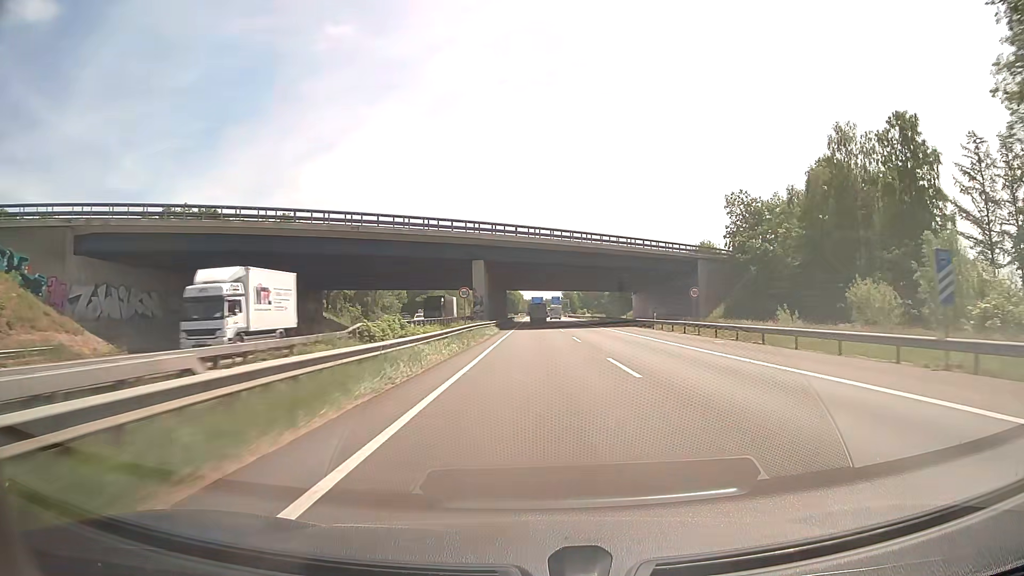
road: motorway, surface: asphalt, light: Day
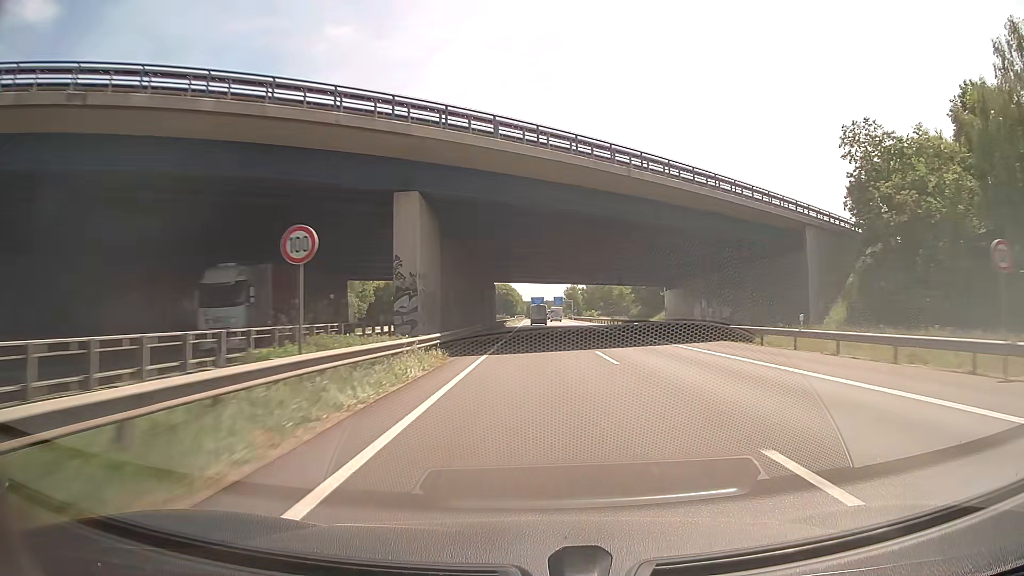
(-0.1, +31.9) m; 0°
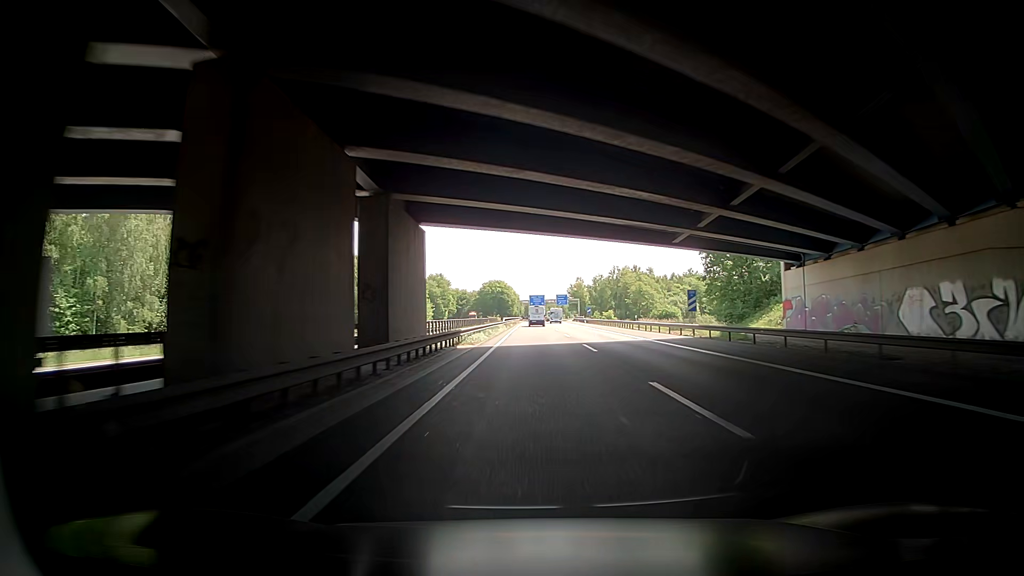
(+0.1, +47.4) m; +1°
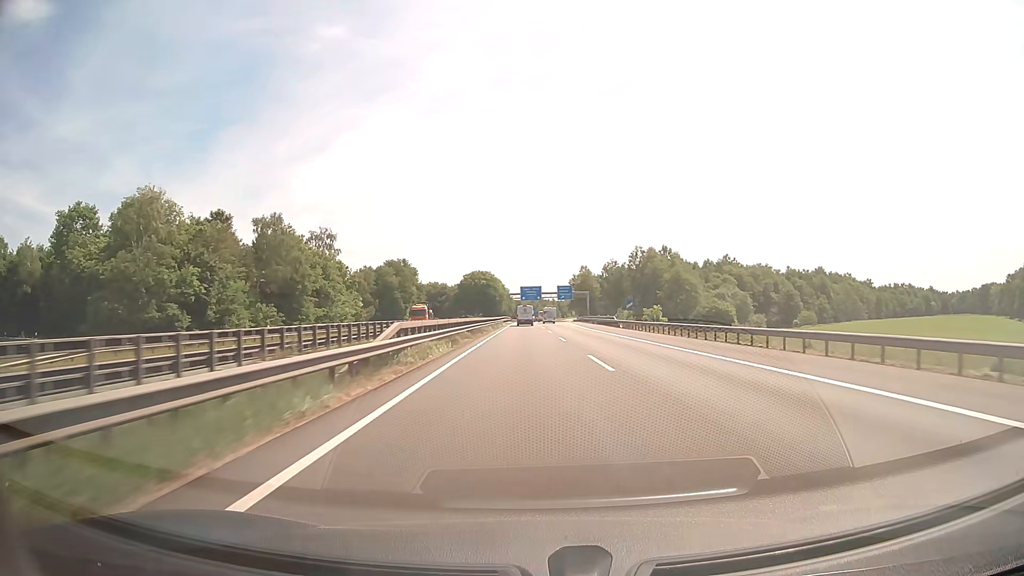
(-1.2, +63.1) m; 0°
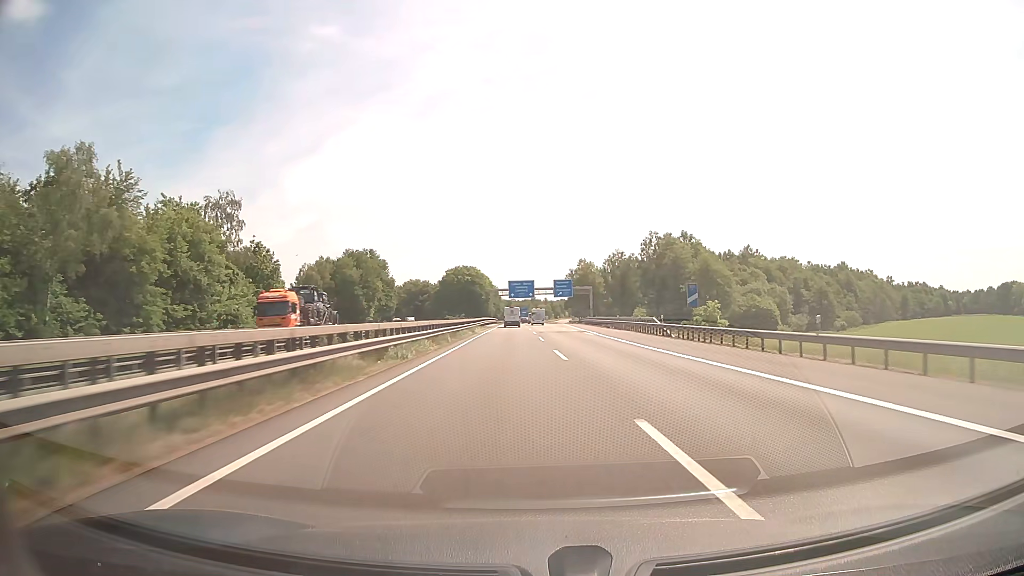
(+0.2, +31.6) m; +1°
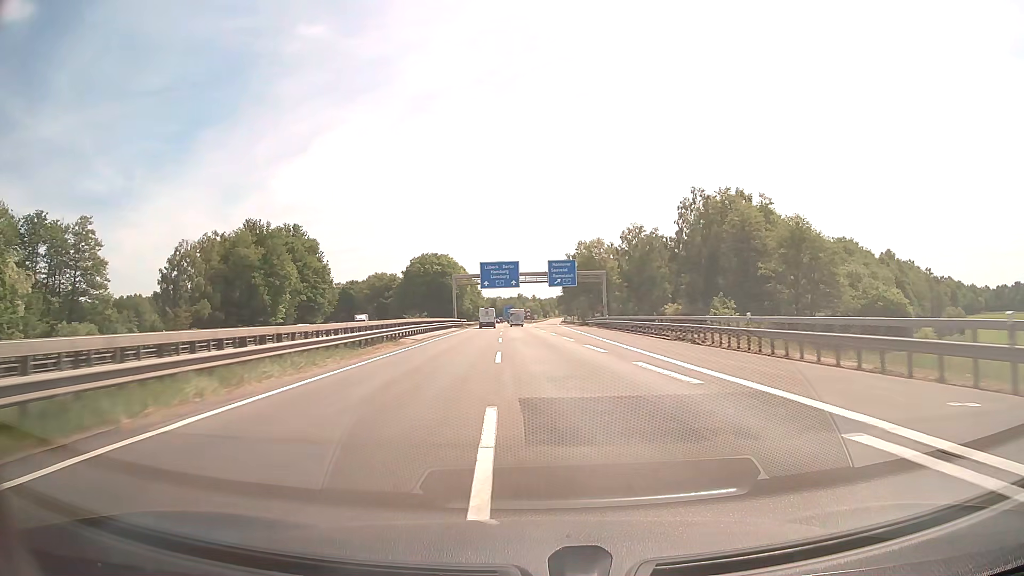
(+0.6, +47.4) m; +1°
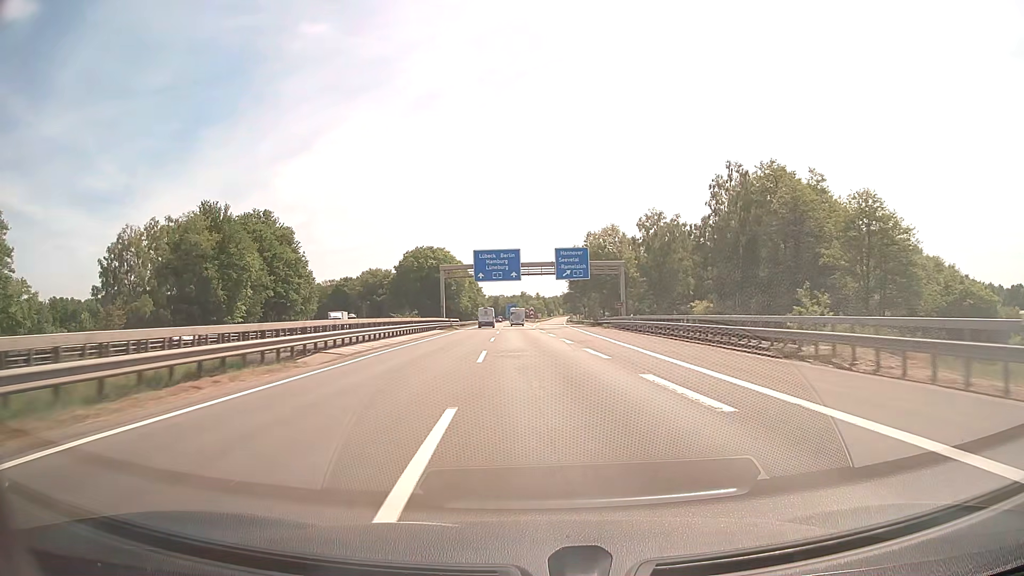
(0.0, +15.8) m; 0°
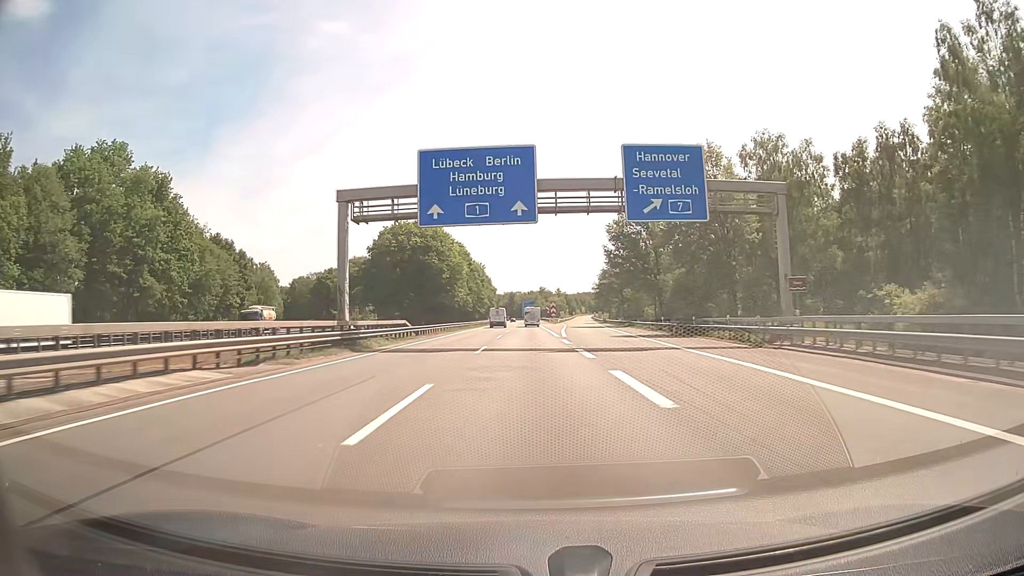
(-0.8, +47.5) m; -2°
(0, +10) (0, +20) (0, +30) (0, +40) (0, +50) (0, +60) (0, +70) (0, +80) (-1, +90) (-1, +100) m
